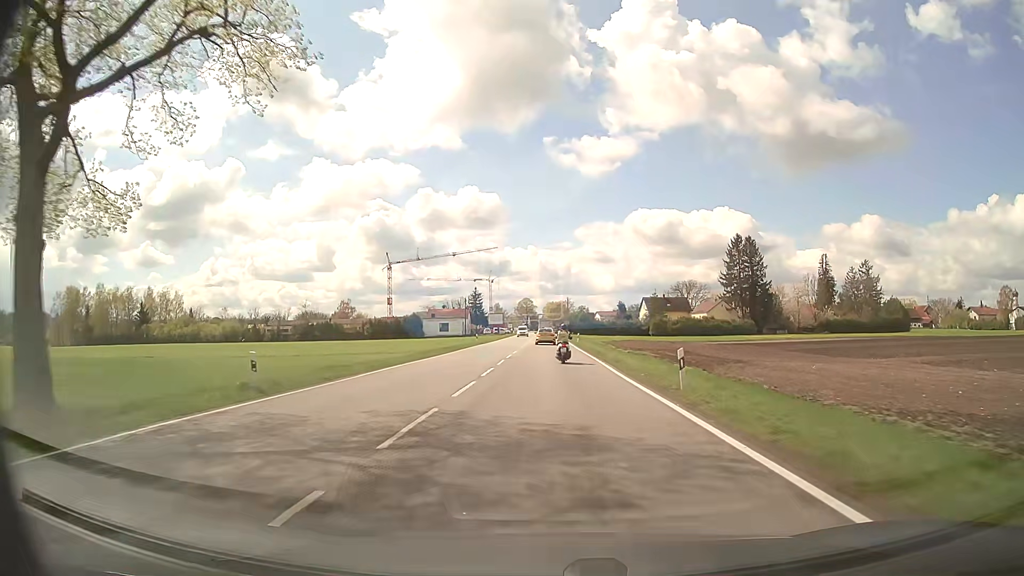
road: secondary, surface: asphalt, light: Day
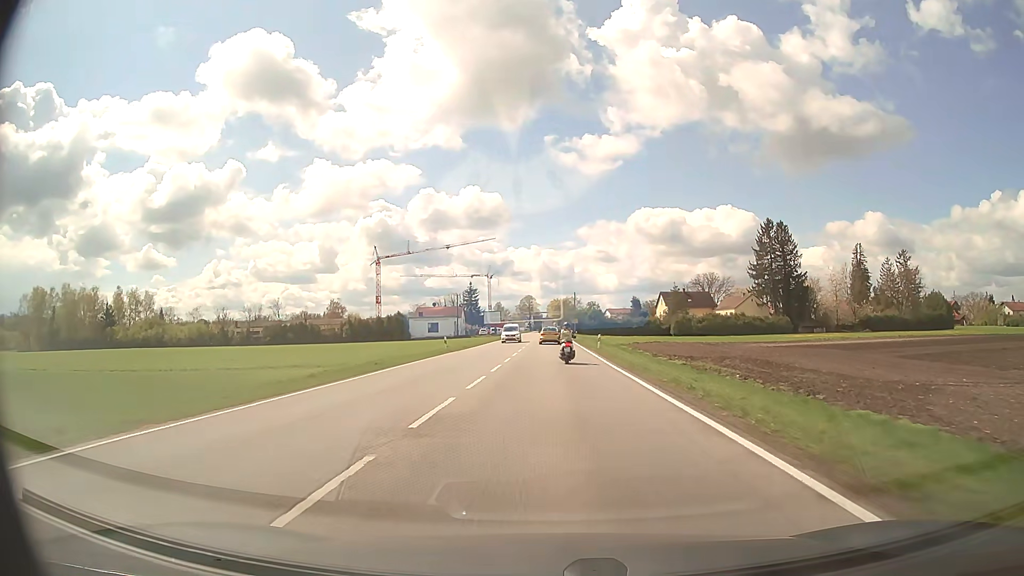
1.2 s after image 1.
(-0.1, +22.5) m; 0°
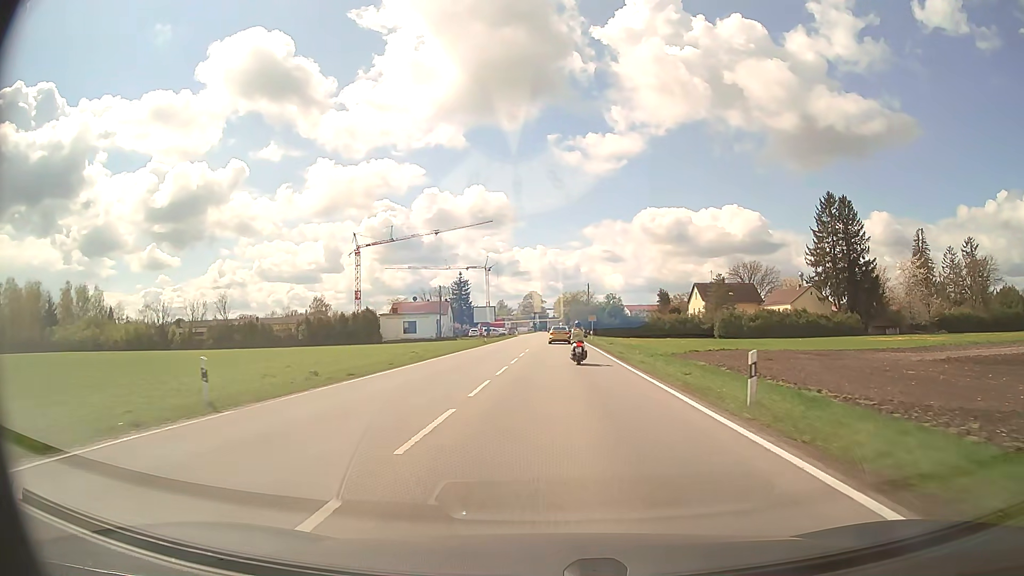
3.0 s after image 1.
(-0.1, +31.7) m; -1°
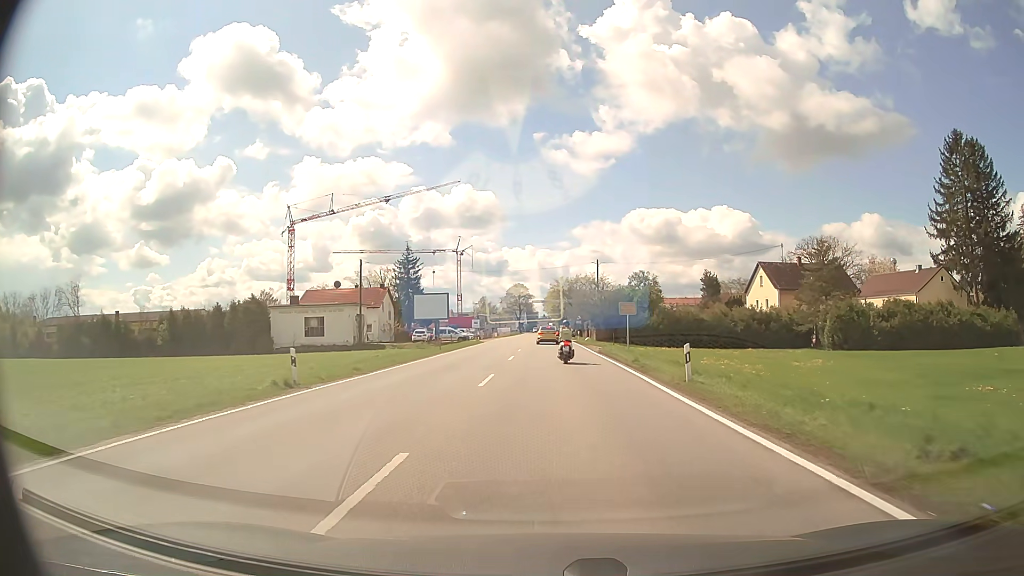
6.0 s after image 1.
(+0.3, +45.5) m; +1°
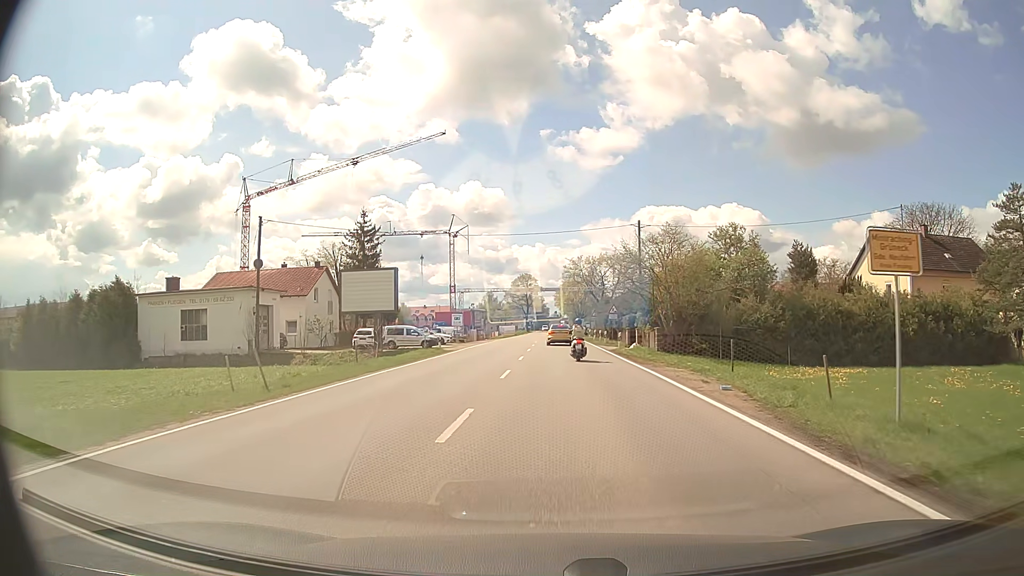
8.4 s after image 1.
(-0.3, +29.2) m; -1°
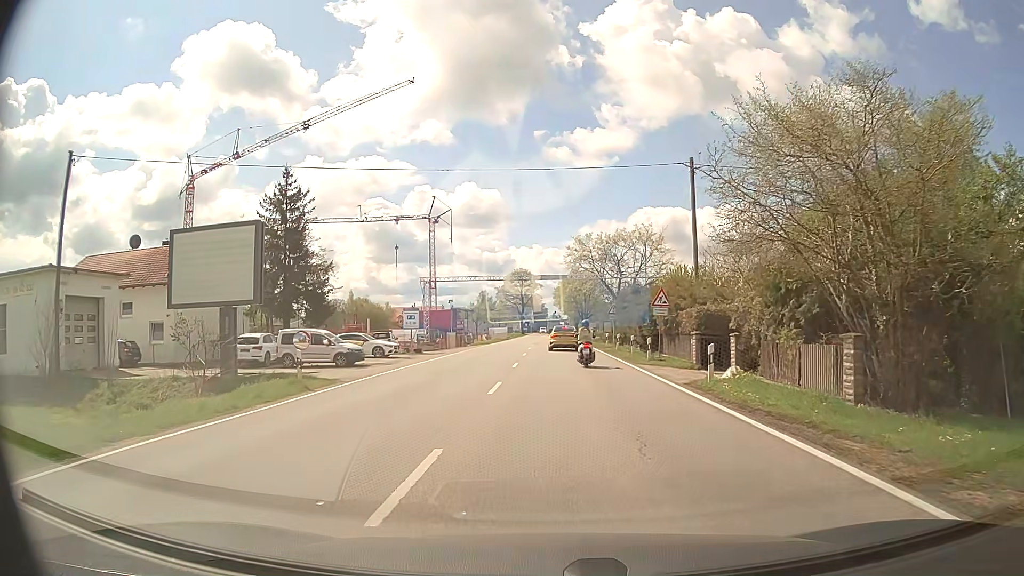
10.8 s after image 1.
(0.0, +20.8) m; 0°
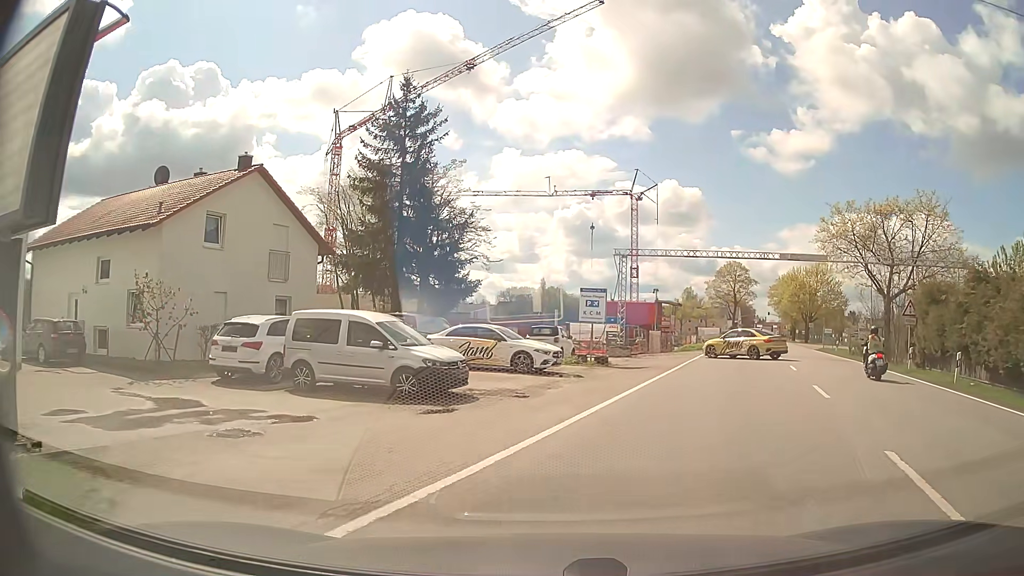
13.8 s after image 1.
(-2.2, +17.5) m; -18°
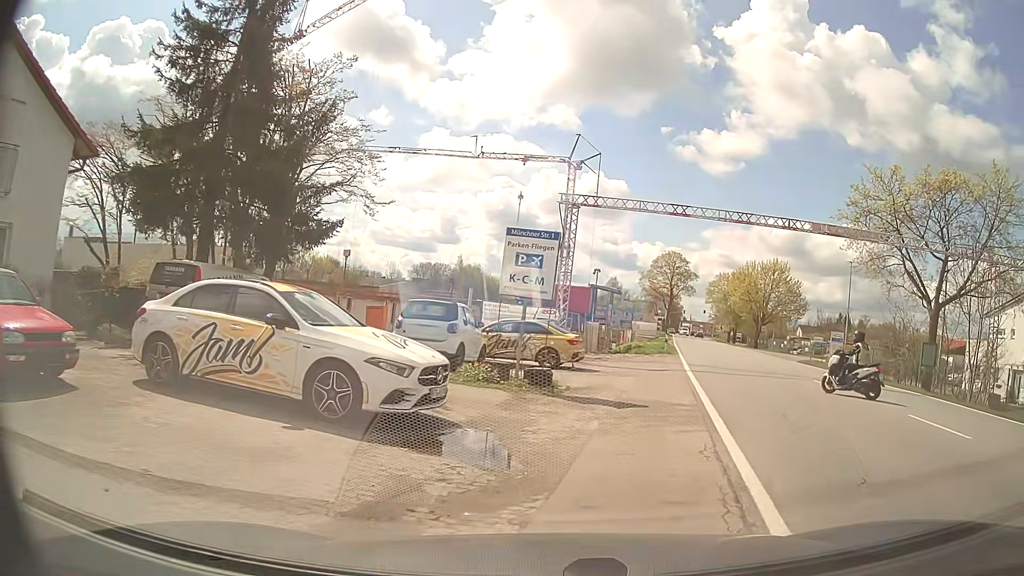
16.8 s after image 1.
(+0.5, +13.4) m; +6°
